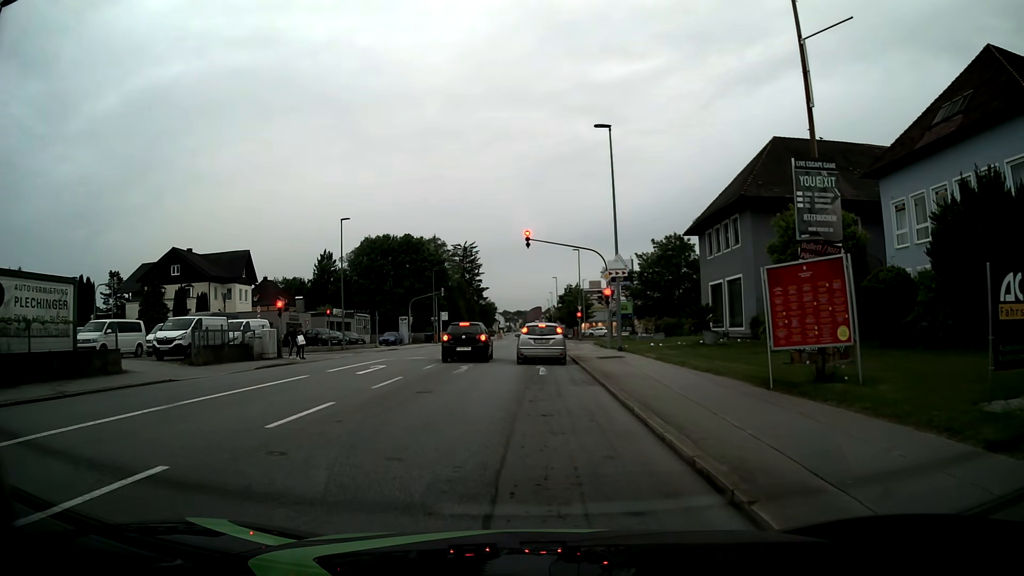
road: tertiary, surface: asphalt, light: Day
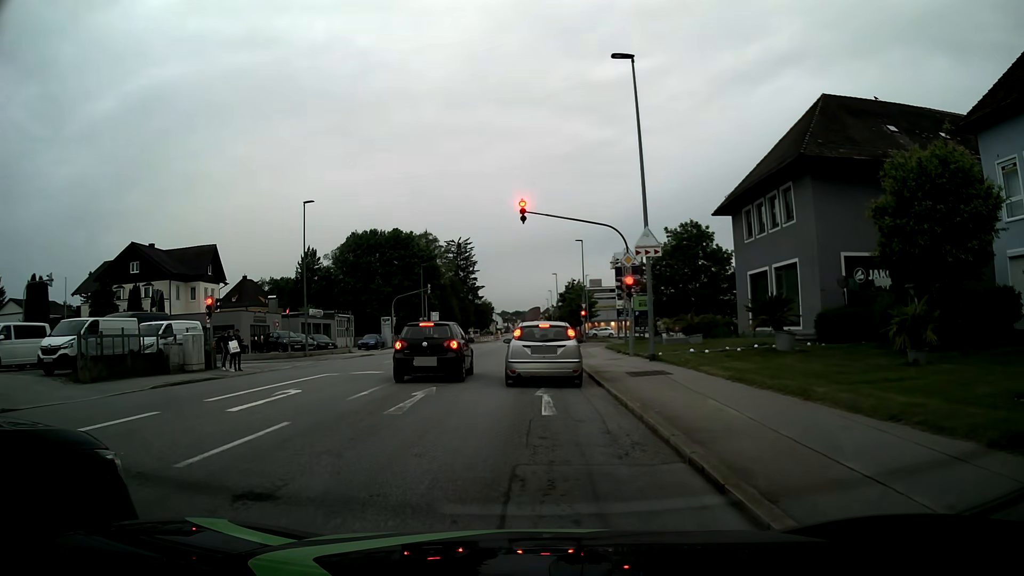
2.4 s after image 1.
(0.0, +8.2) m; 0°
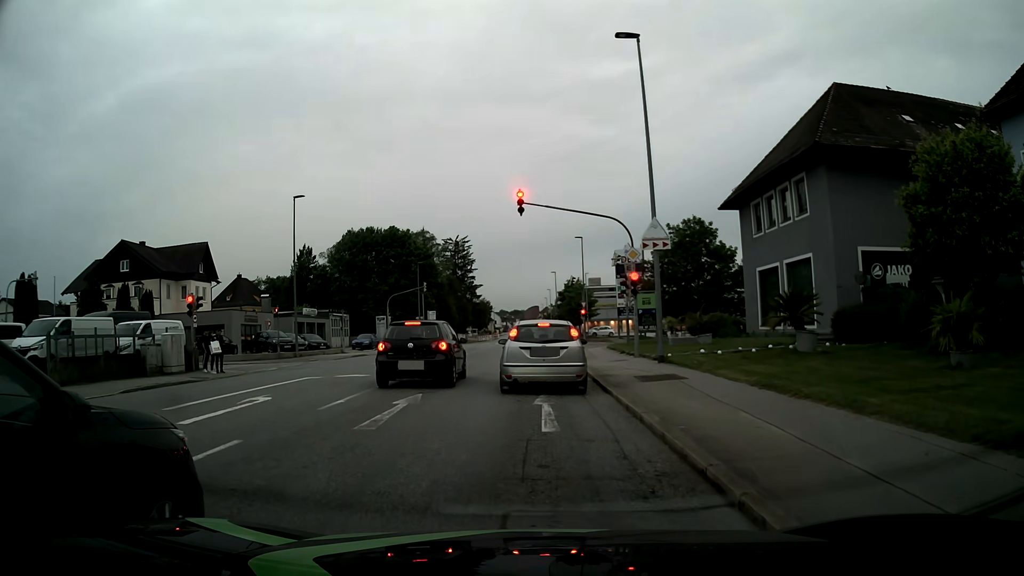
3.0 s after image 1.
(0.0, +1.7) m; 0°
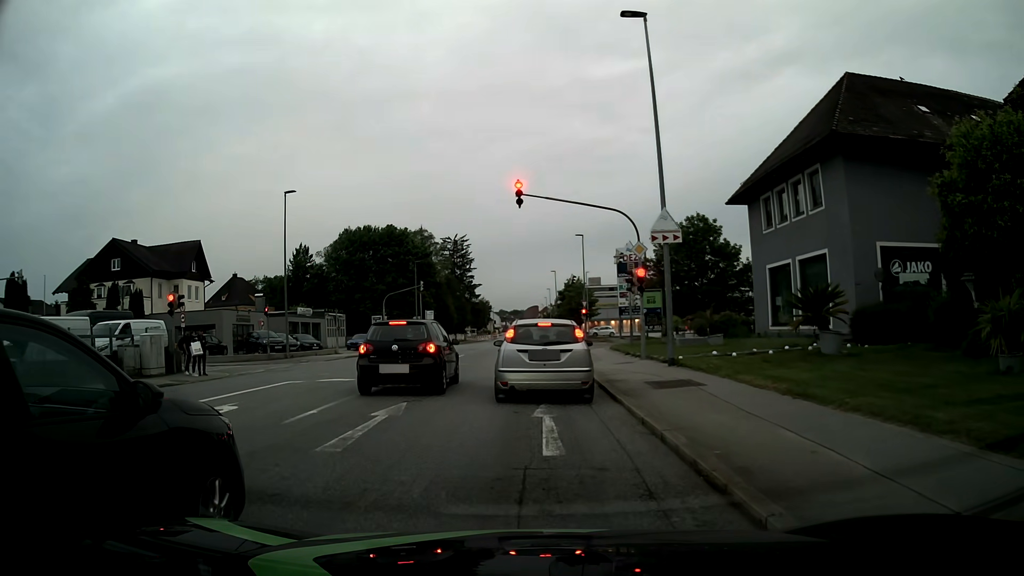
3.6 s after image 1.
(0.0, +1.6) m; -1°
